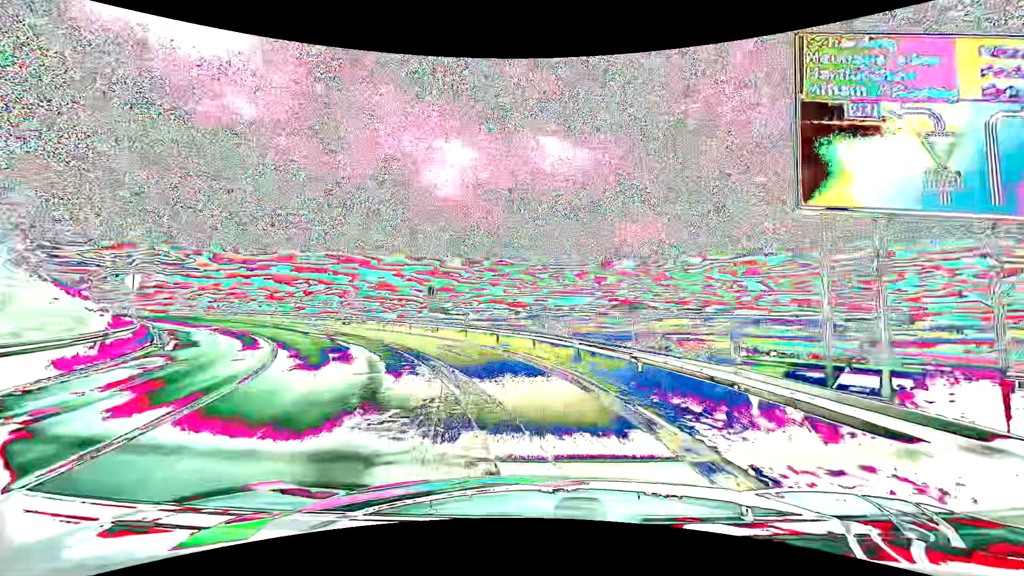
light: Day
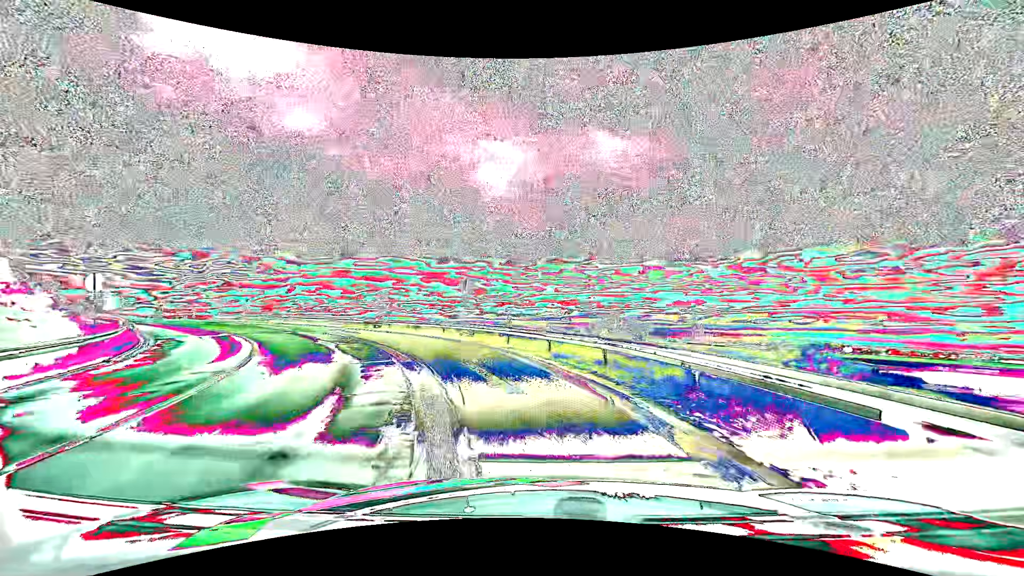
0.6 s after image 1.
(-0.3, +6.1) m; -6°
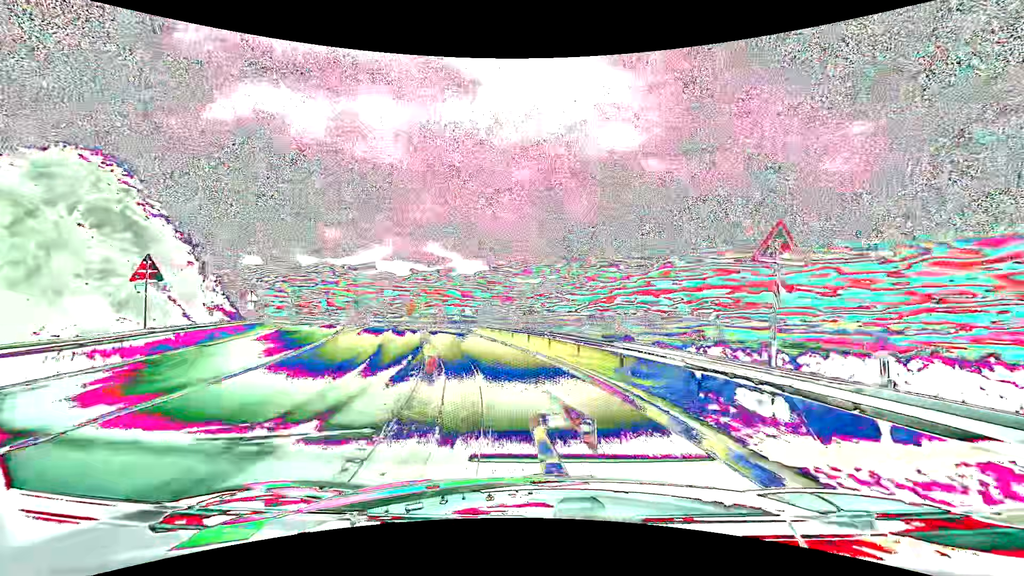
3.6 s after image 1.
(-8.8, +27.6) m; -35°
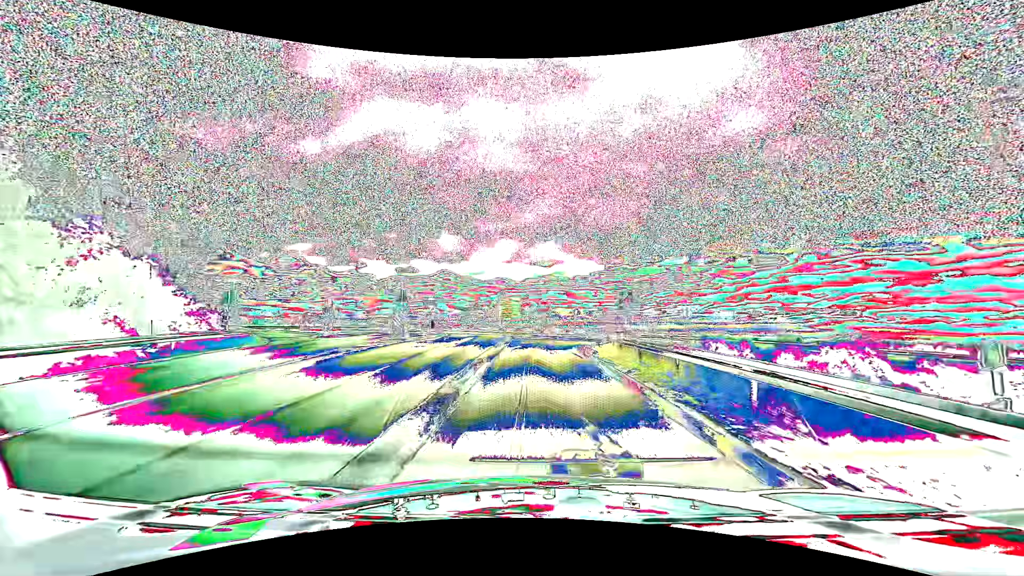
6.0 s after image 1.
(-3.7, +24.1) m; -14°
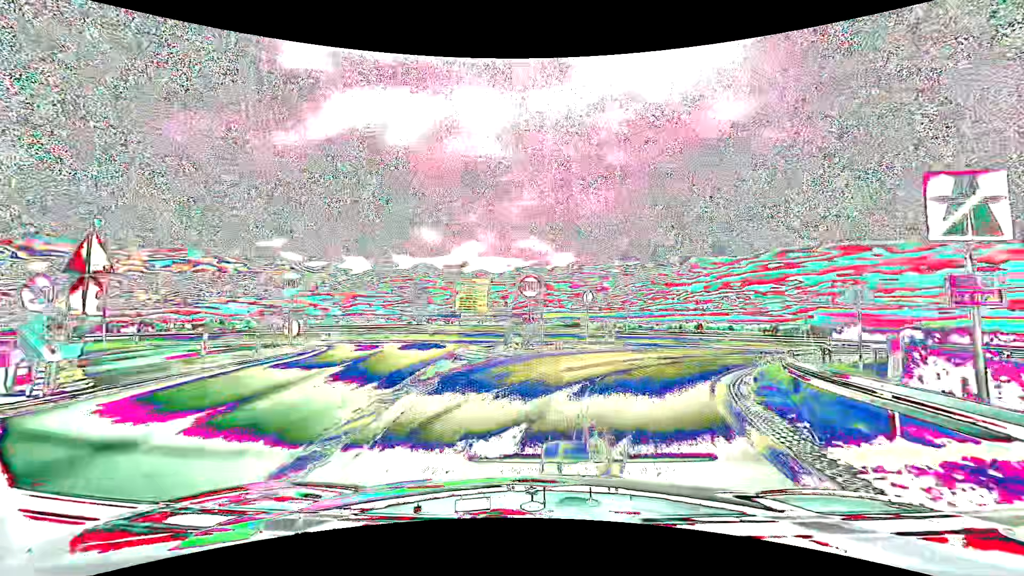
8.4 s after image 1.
(-0.3, +22.2) m; +1°
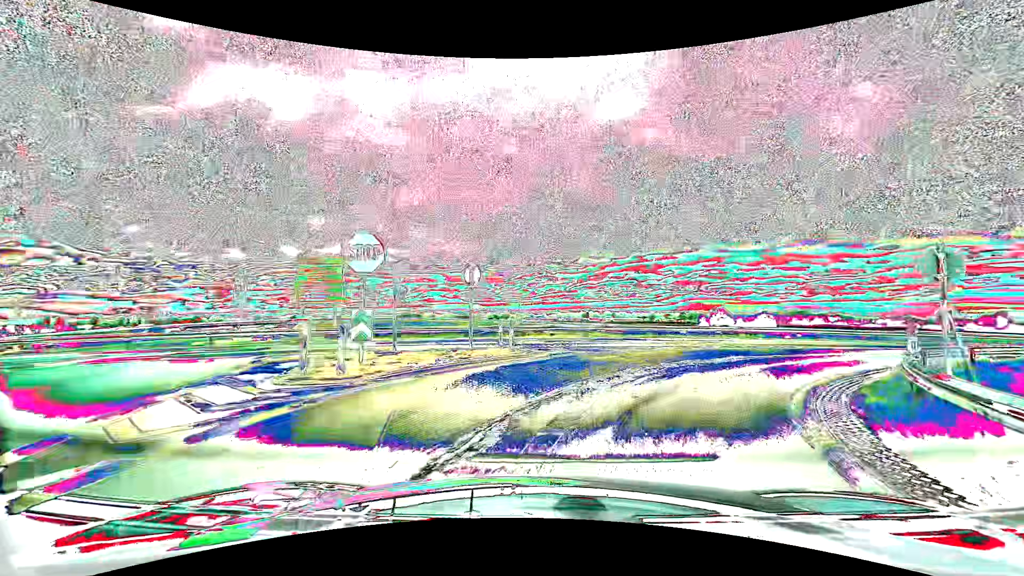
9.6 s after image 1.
(+0.8, +9.4) m; +11°
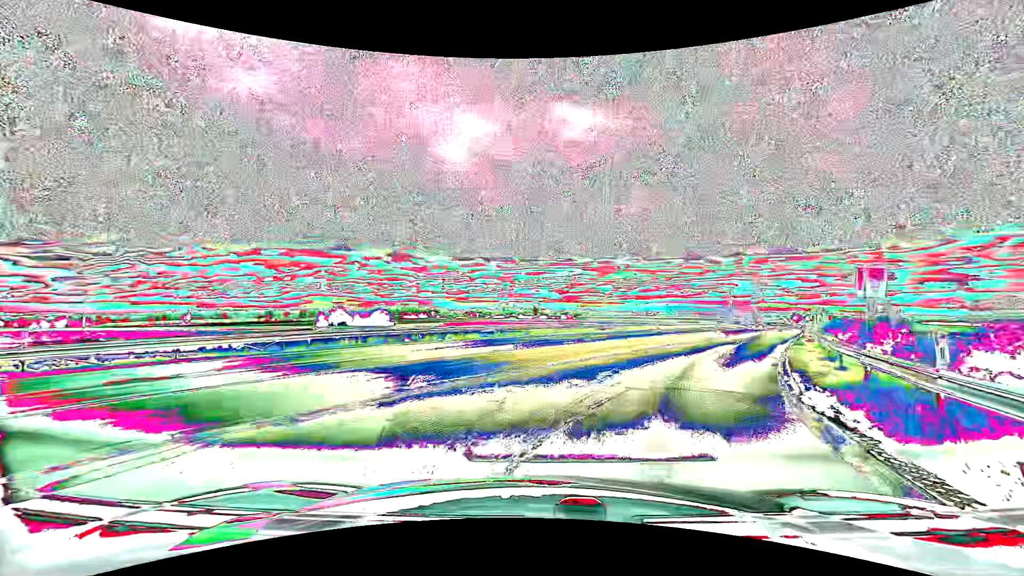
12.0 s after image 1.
(+5.5, +15.6) m; +42°
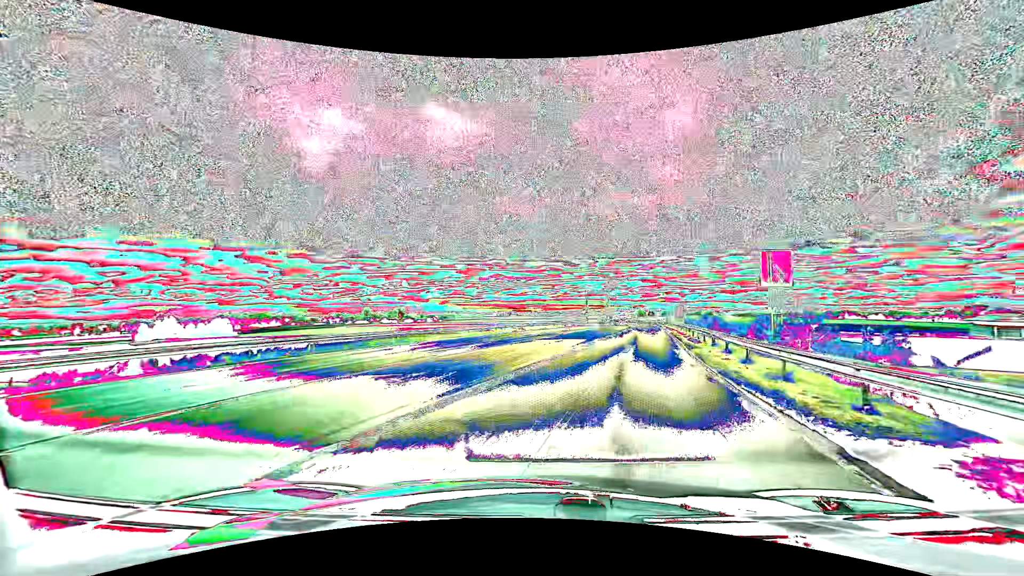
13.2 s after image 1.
(+1.2, +8.3) m; +16°
(+1, +10) (+3, +20) (+5, +29) (+7, +39) (+9, +49) (+11, +59) (+12, +69) (+14, +79) (+15, +89) (+17, +98) m
